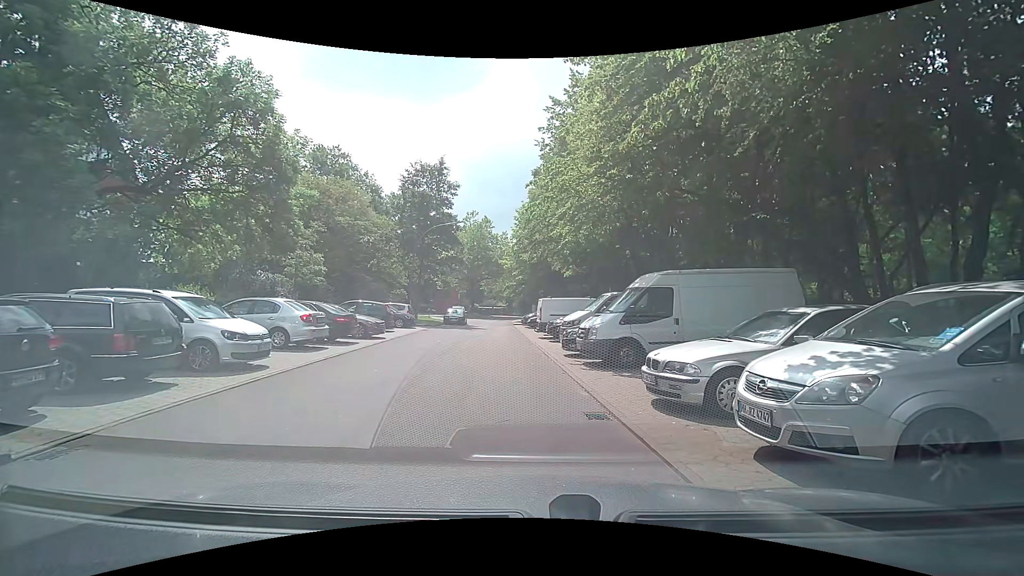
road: residential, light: Day
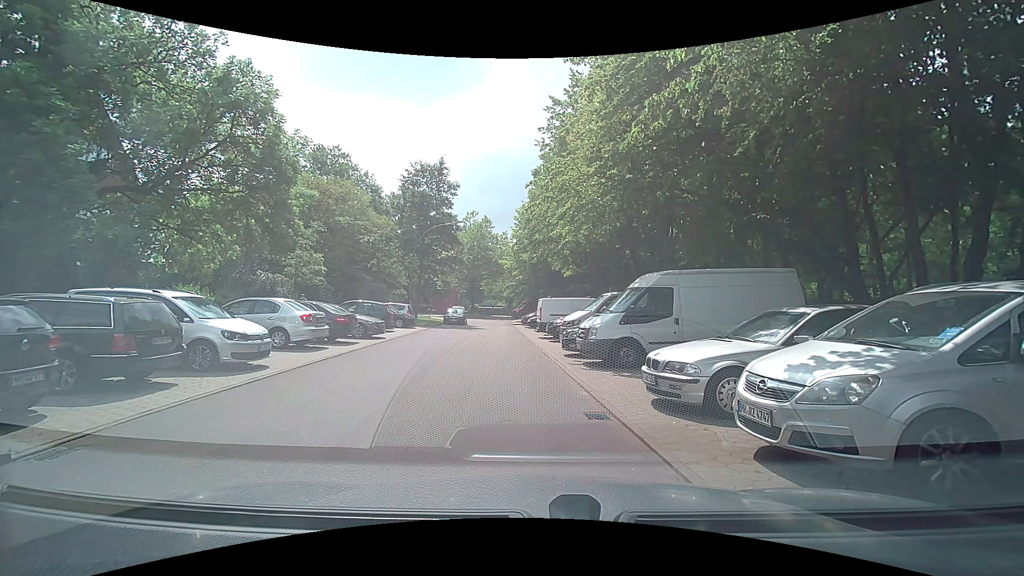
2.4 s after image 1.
(0.0, 0.0) m; 0°
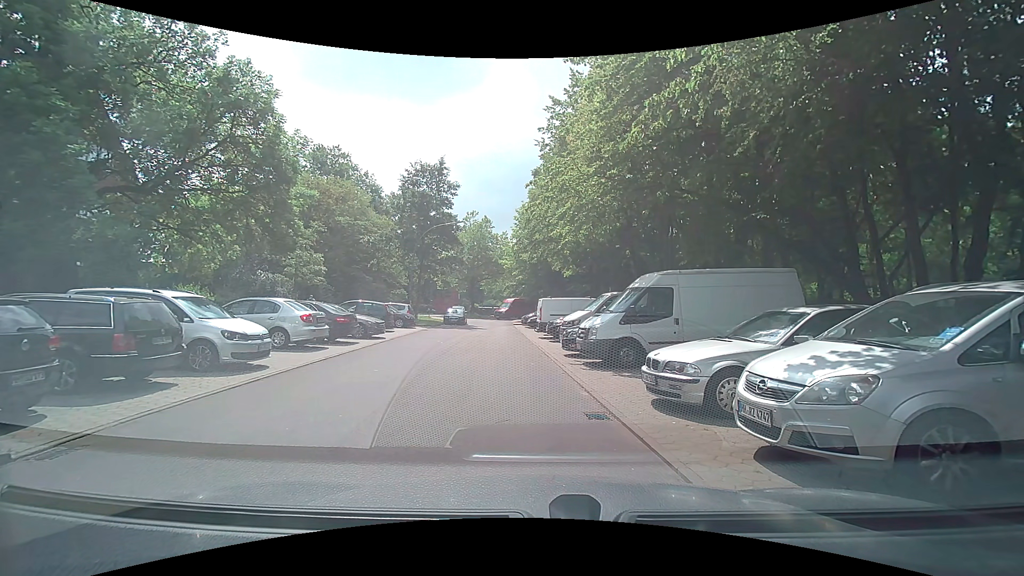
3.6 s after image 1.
(0.0, 0.0) m; 0°
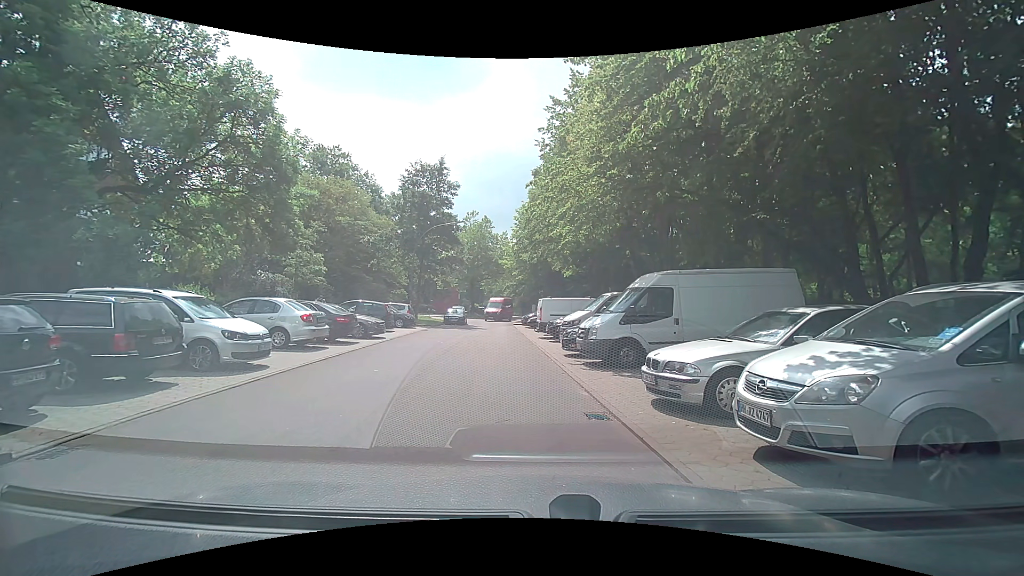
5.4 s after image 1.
(0.0, 0.0) m; 0°
